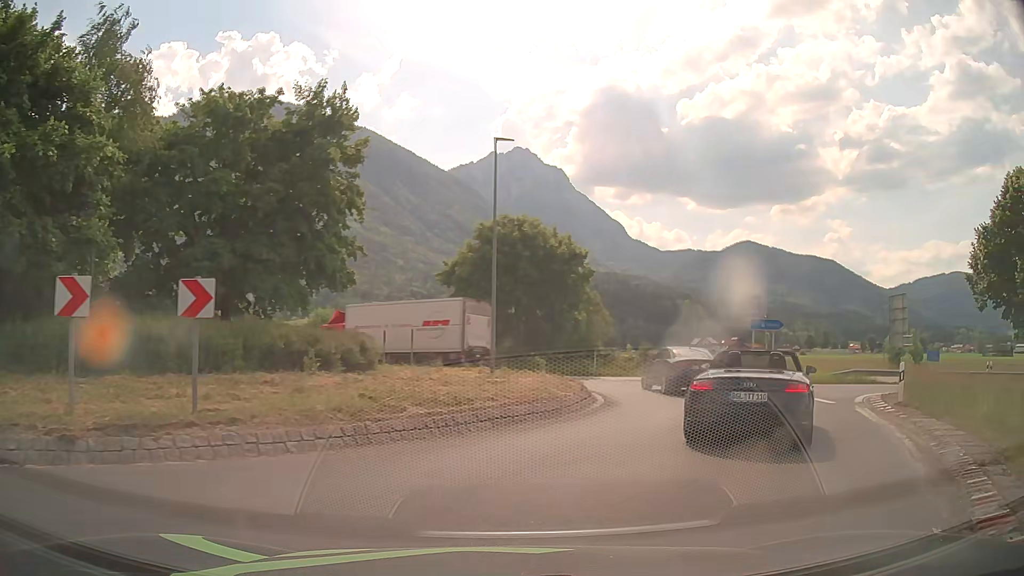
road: primary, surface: asphalt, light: Day
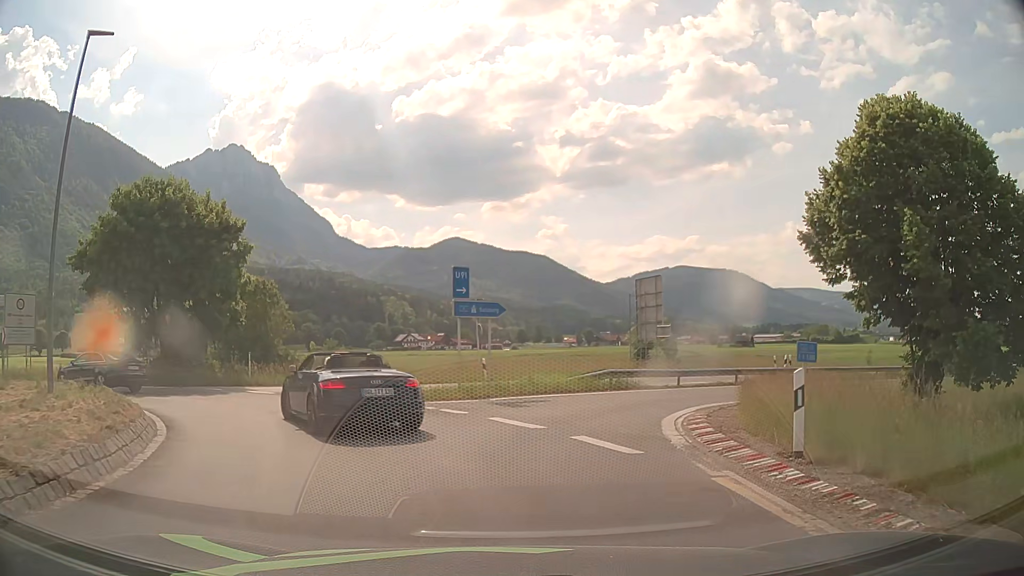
(+2.7, +9.0) m; +24°
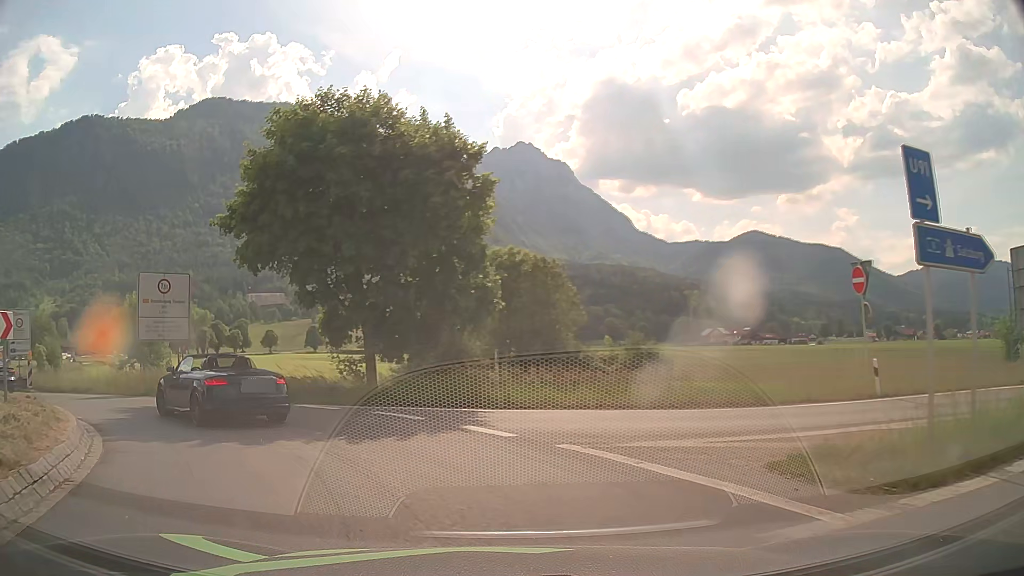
(-2.1, +11.6) m; -25°
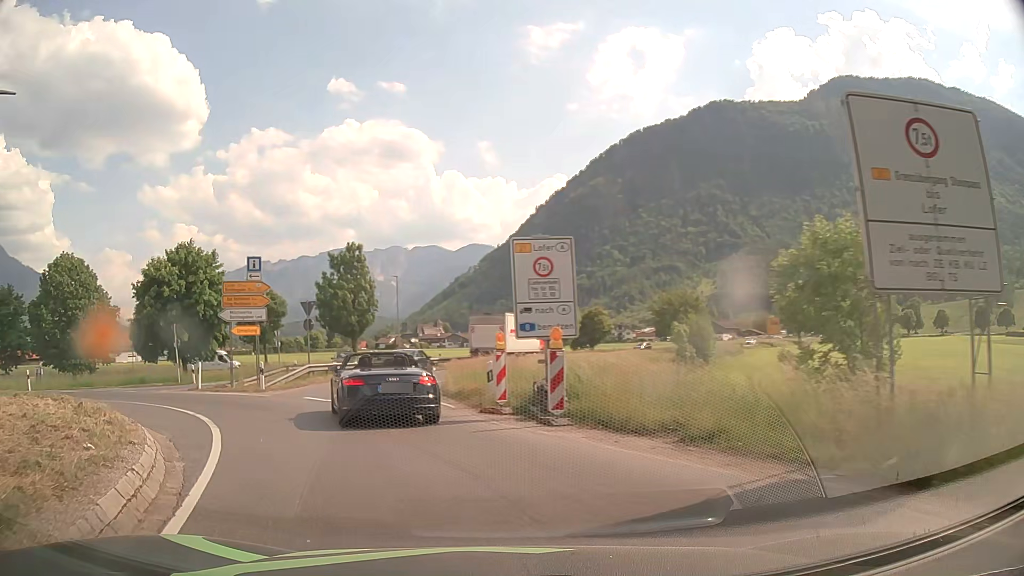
(-8.5, +15.4) m; -57°
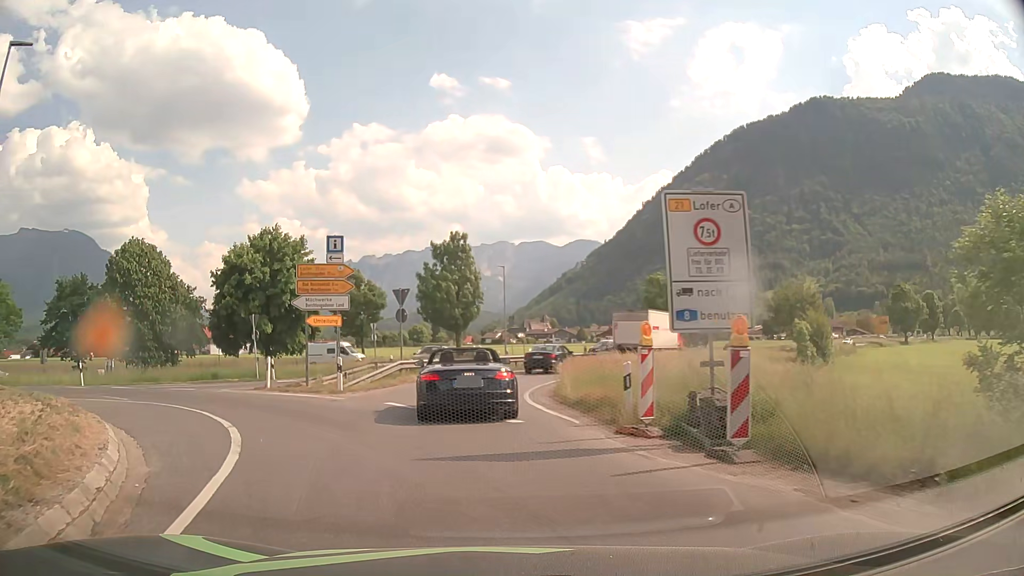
(-0.4, +3.9) m; -10°
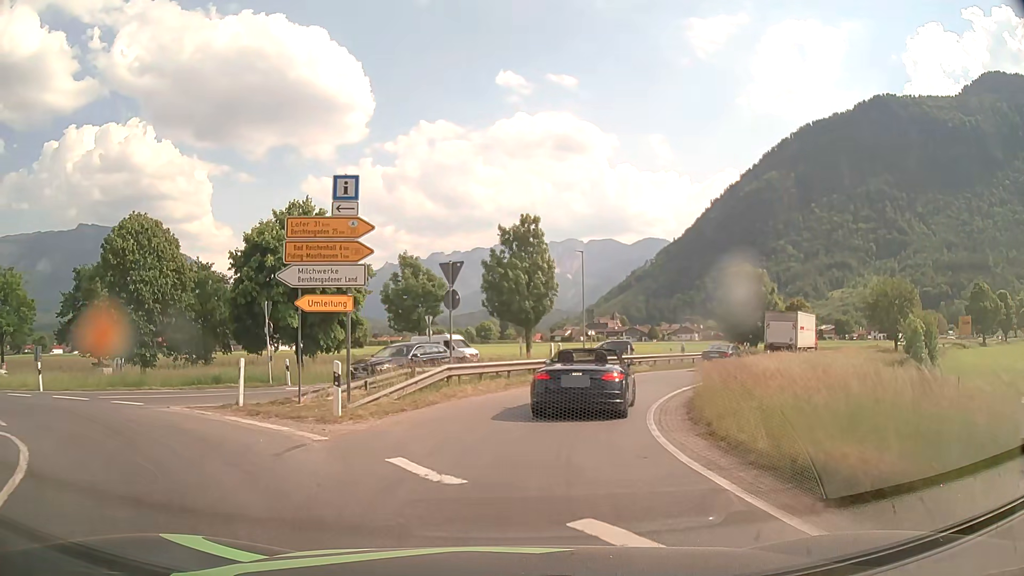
(-0.5, +8.2) m; -6°
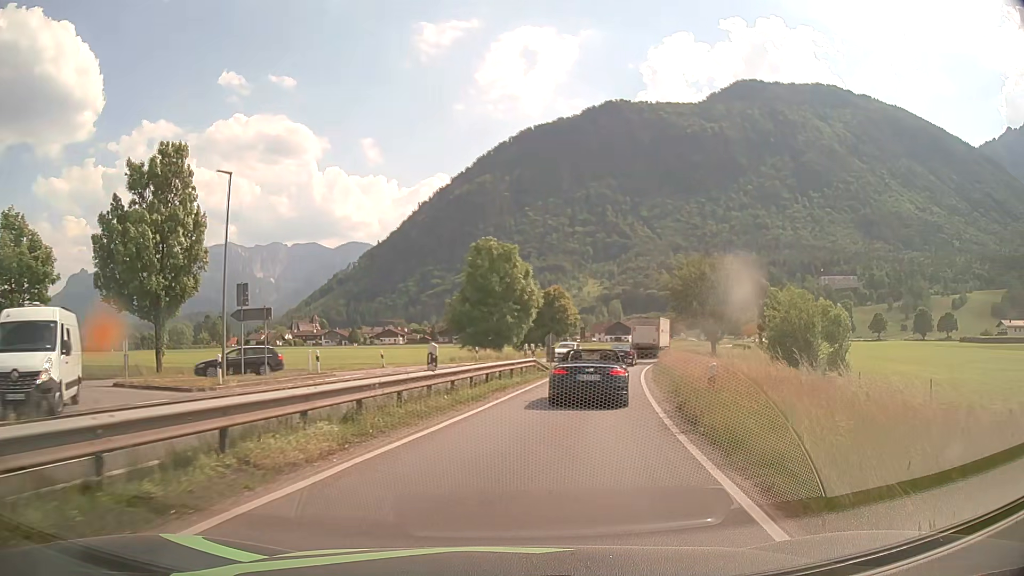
(+4.6, +23.5) m; +26°
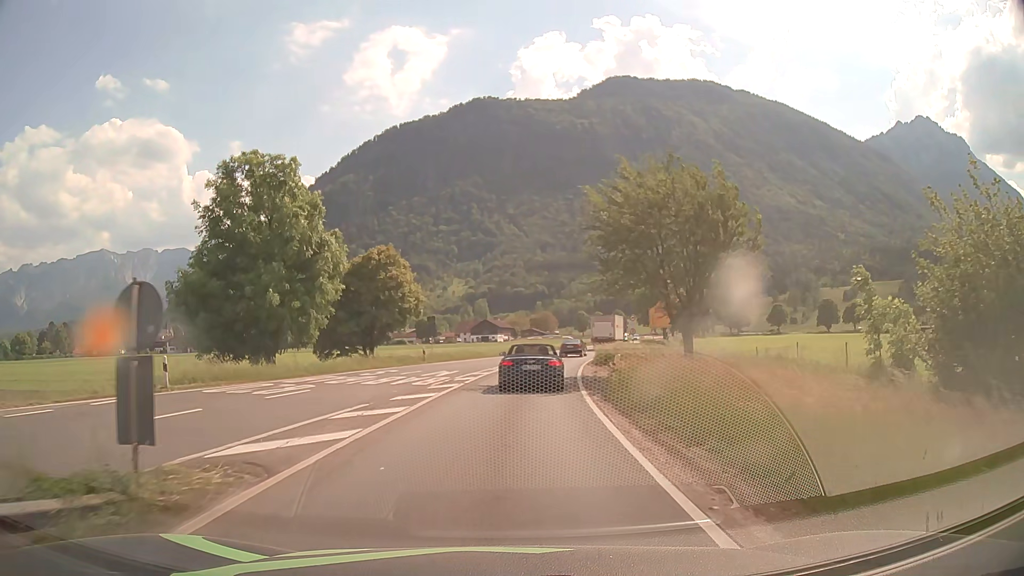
(+4.0, +28.0) m; +11°
(0, +10) (0, +20) (+1, +30) (+3, +40) (+5, +50) (+7, +59) (+9, +69) (+12, +79) (+15, +88) (+17, +98) m
